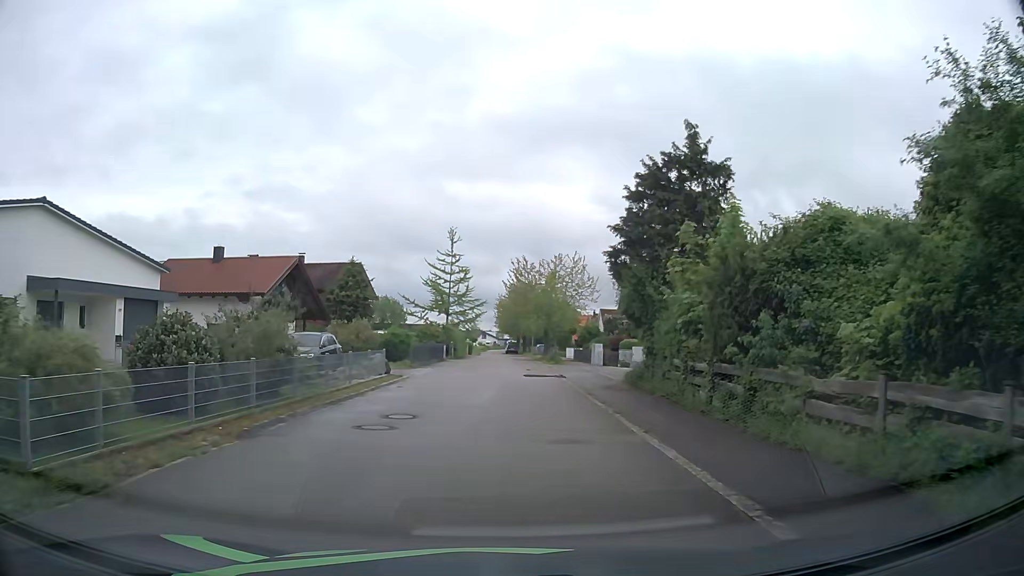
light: Day
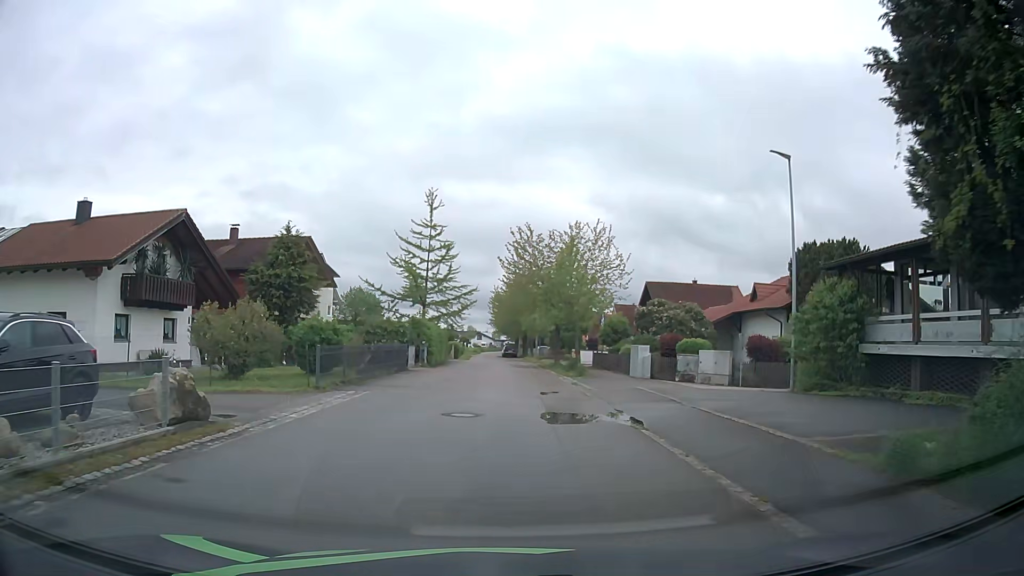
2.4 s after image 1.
(-0.2, +16.3) m; -1°
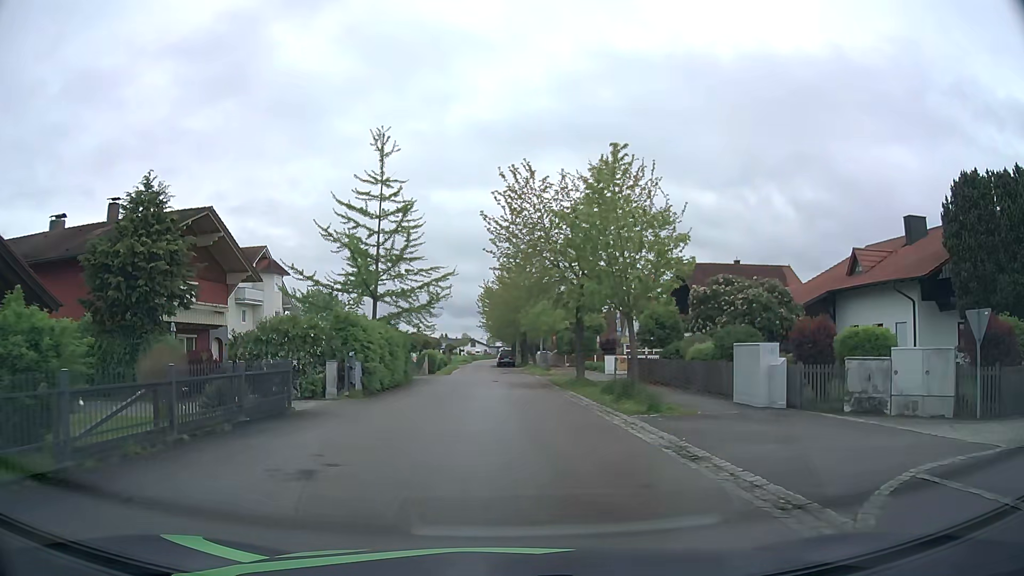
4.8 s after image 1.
(+0.2, +15.9) m; 0°
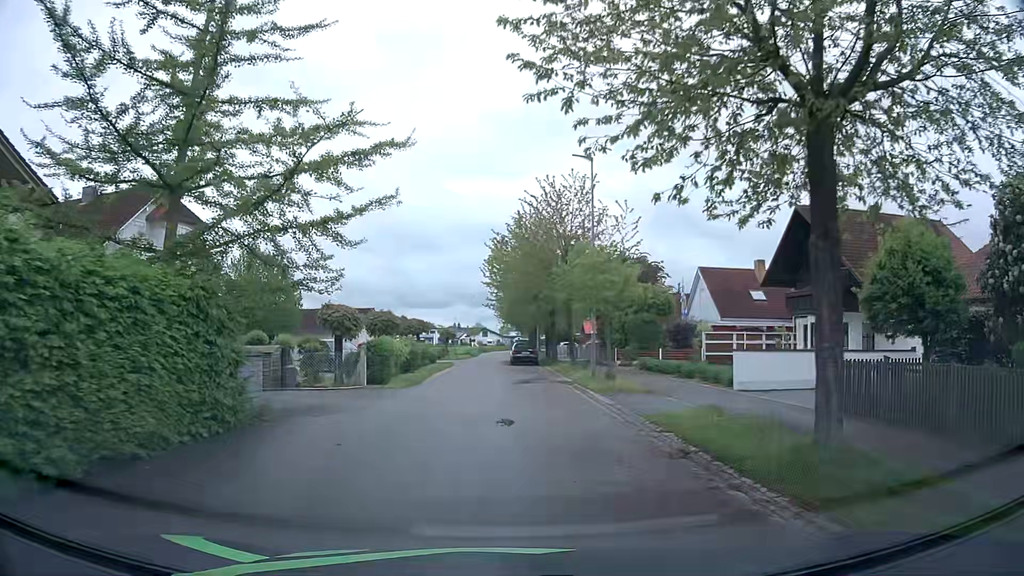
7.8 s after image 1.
(0.0, +21.1) m; -1°
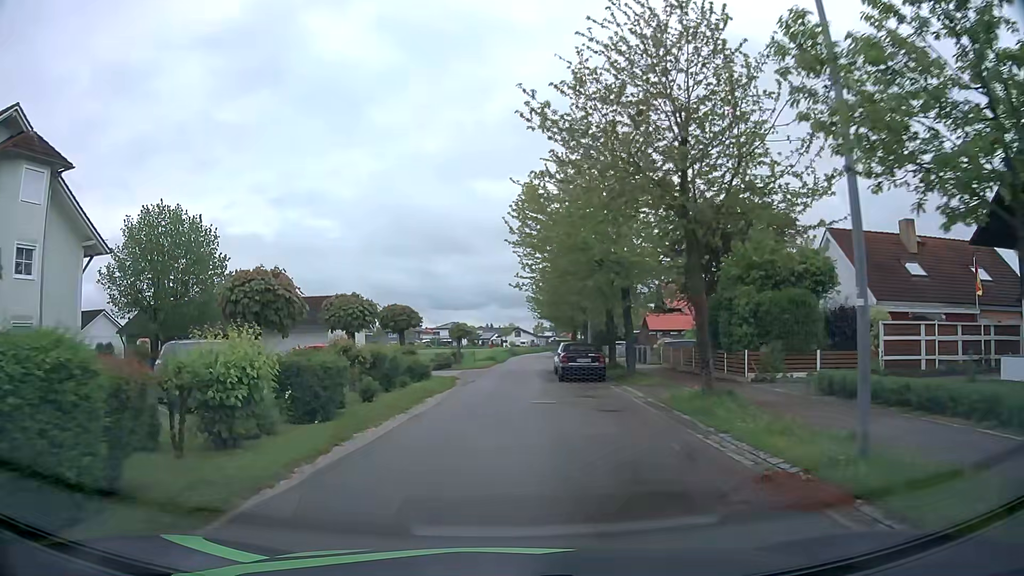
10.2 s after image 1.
(-0.1, +17.7) m; -2°
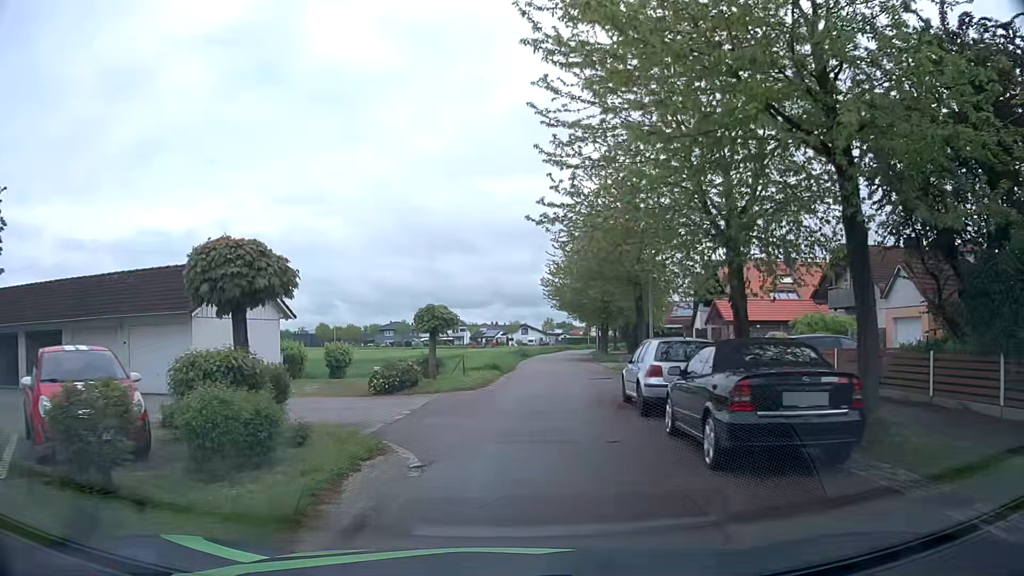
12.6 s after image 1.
(-0.2, +17.1) m; -2°
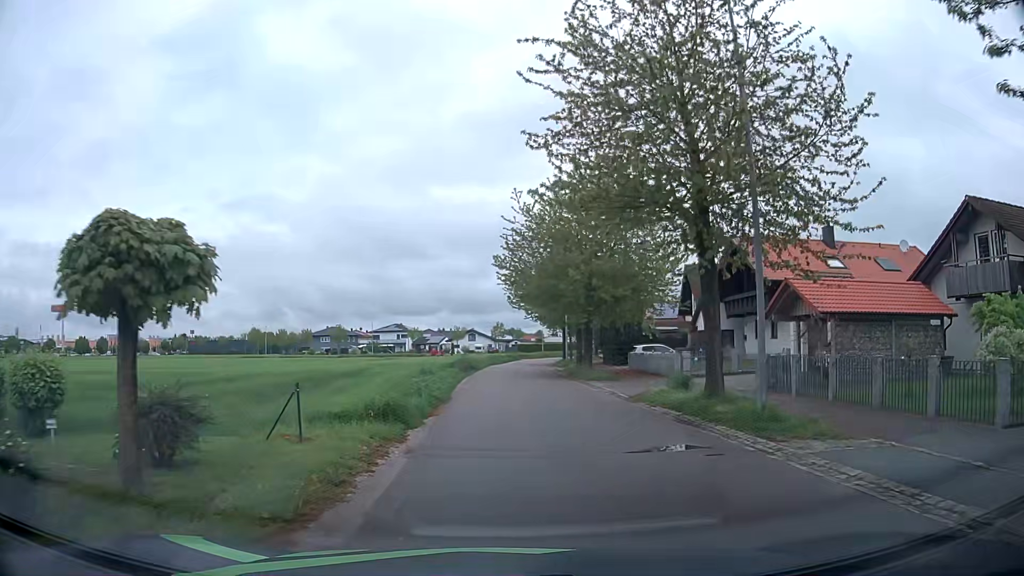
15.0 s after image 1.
(+0.8, +16.2) m; +6°
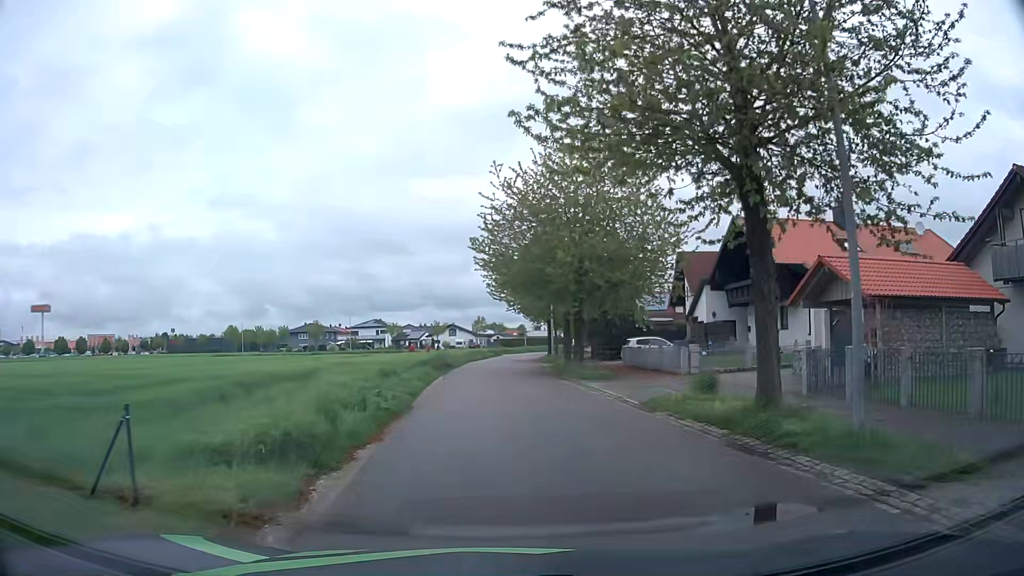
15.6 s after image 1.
(+0.1, +4.2) m; +3°
(0, +10) (0, +20) (-1, +30) (-1, +40) (-1, +50) (0, +60) (+1, +70) (+3, +80) (+5, +89) (+8, +99) m
